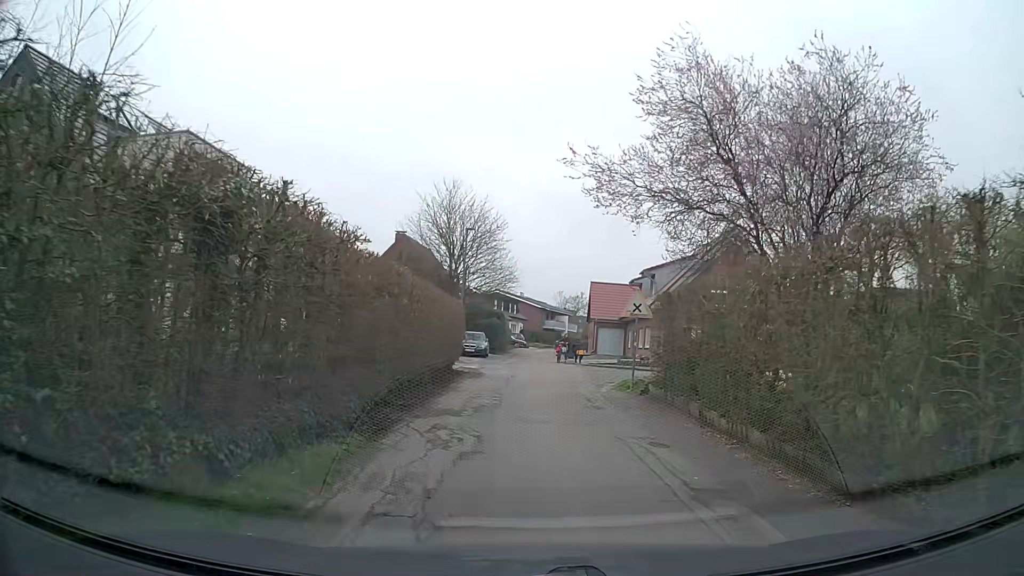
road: residential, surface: asphalt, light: Day
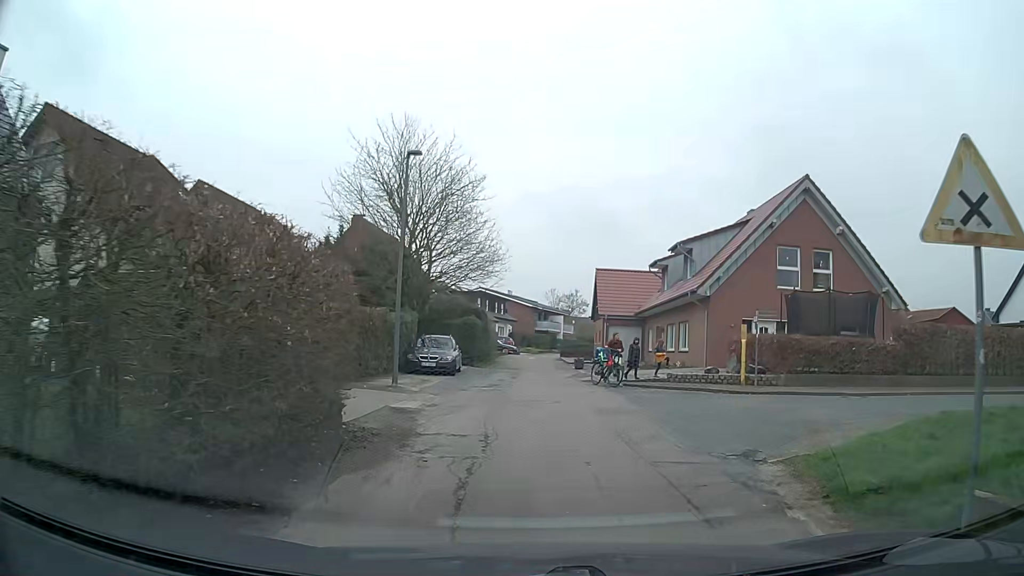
(-0.1, +13.8) m; +1°
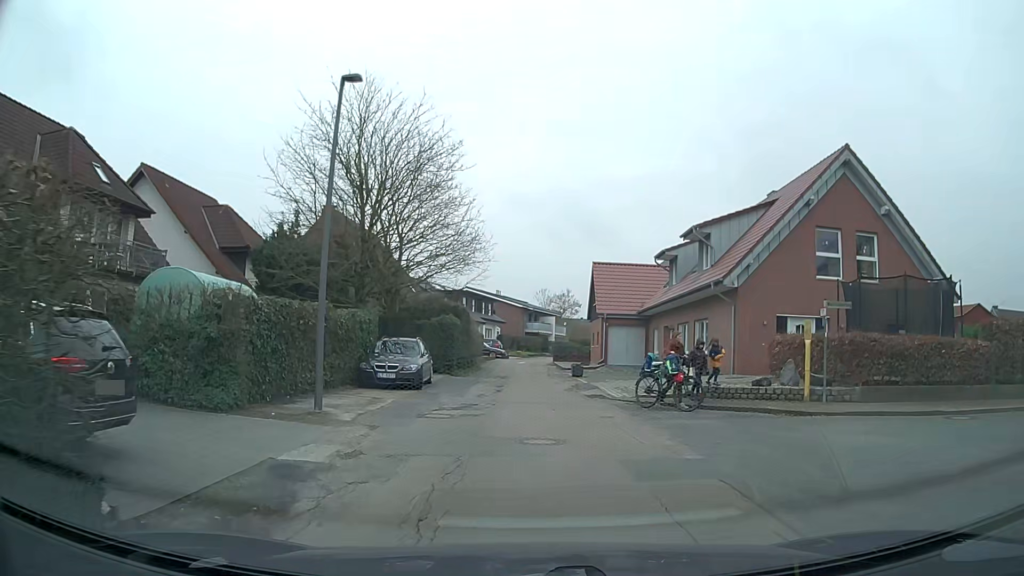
(0.0, +5.6) m; 0°
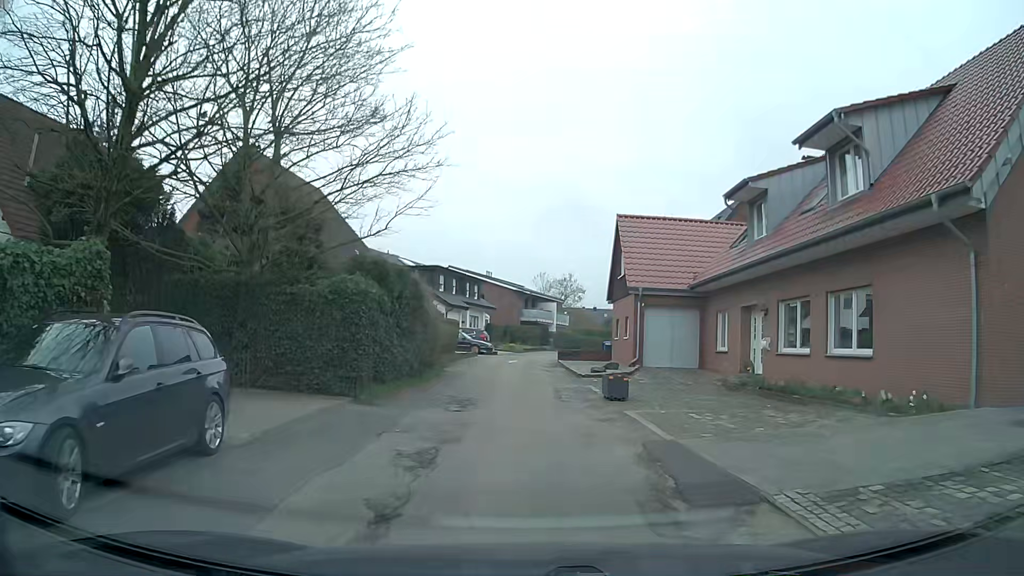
(+0.2, +15.1) m; 0°
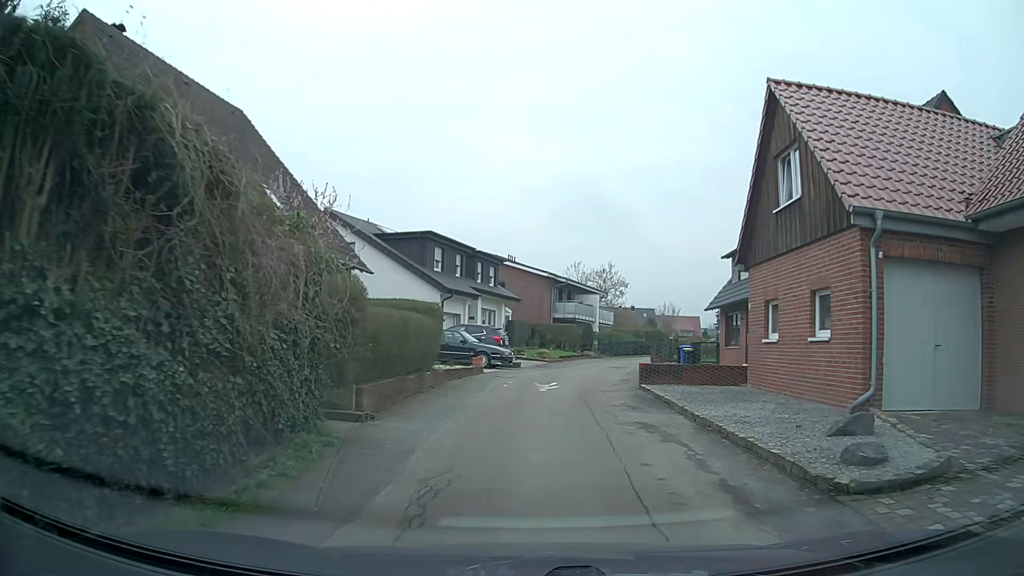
(-0.6, +17.7) m; -2°
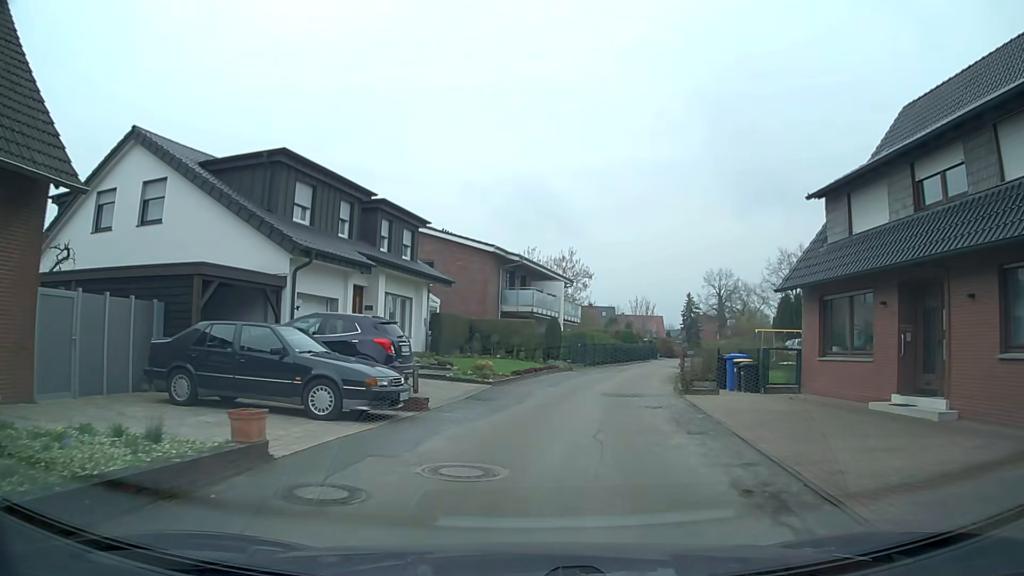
(+0.2, +15.3) m; +4°
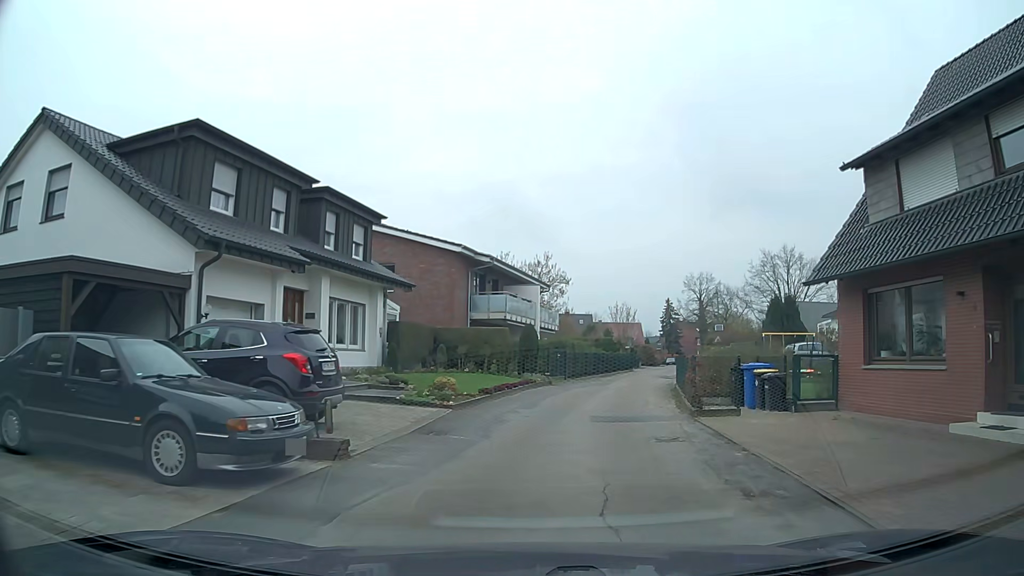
(0.0, +3.9) m; +4°
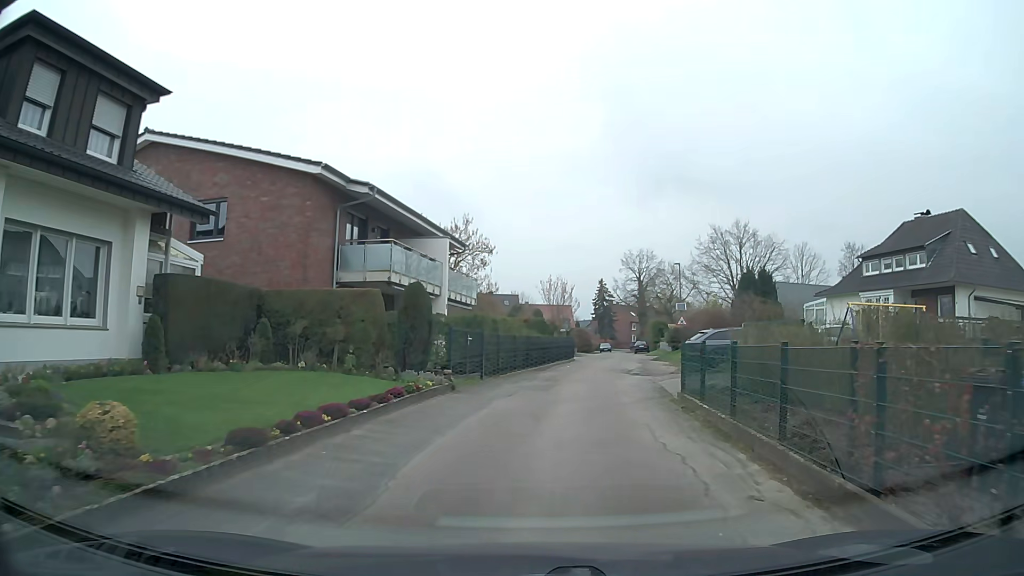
(+0.2, +12.2) m; +5°
(0, +10) (+2, +20) (+3, +30) (+5, +40) (+7, +49) (+8, +59) (+8, +69) (+9, +79) (+11, +89) (+12, +99) m
